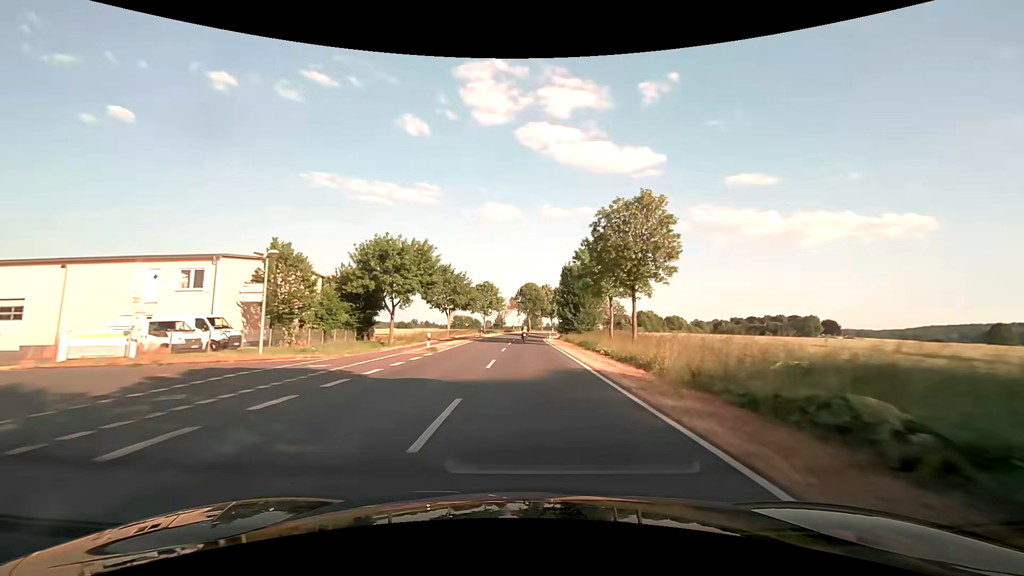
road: secondary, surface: asphalt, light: Day
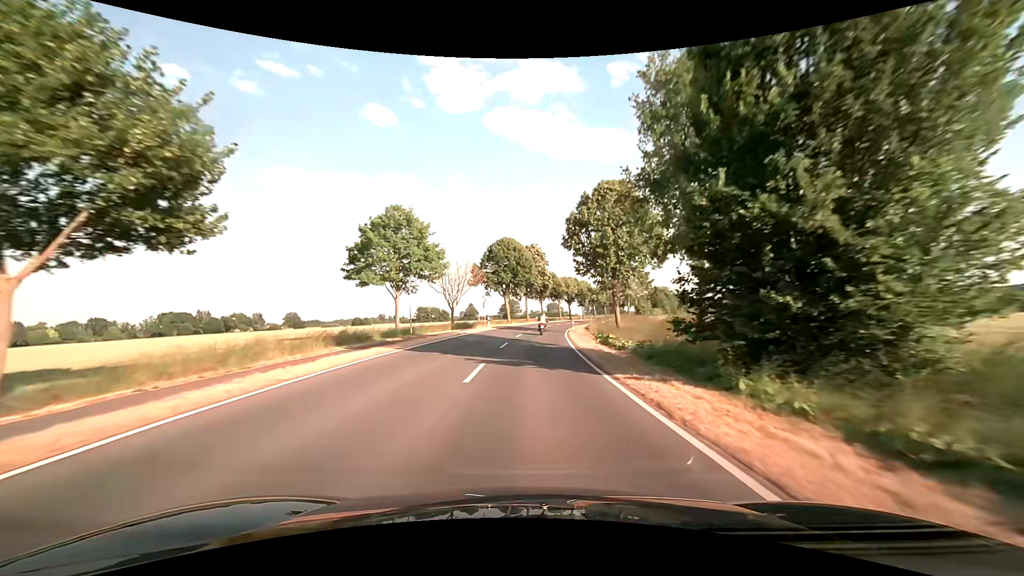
(+0.4, +61.8) m; +2°
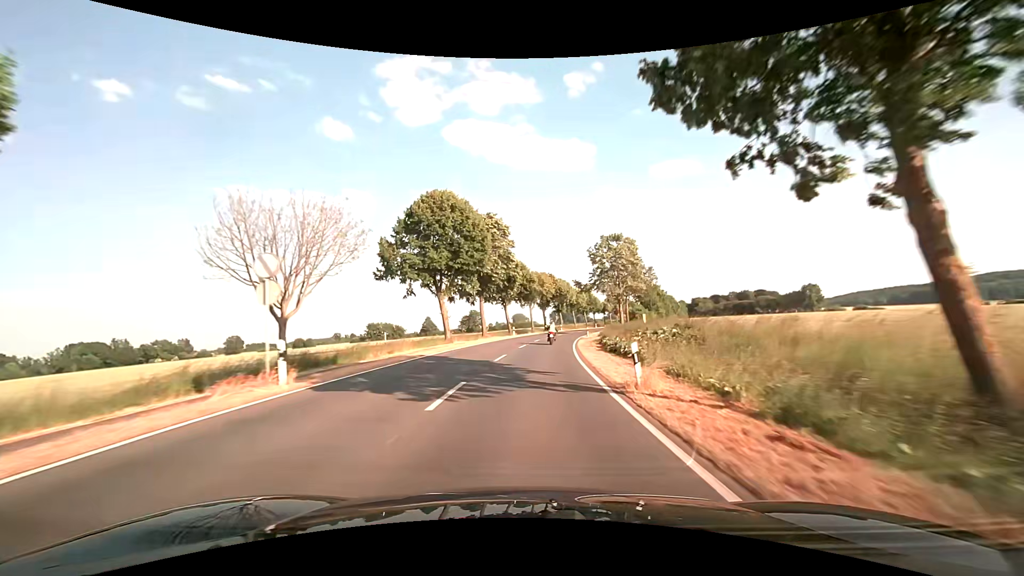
(+1.4, +35.6) m; +4°
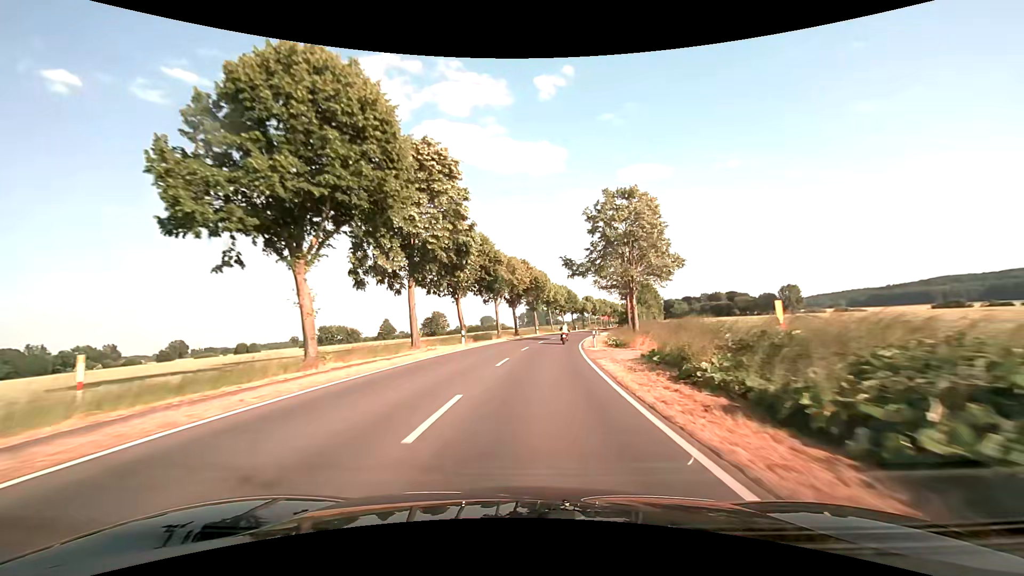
(+0.6, +24.5) m; +3°
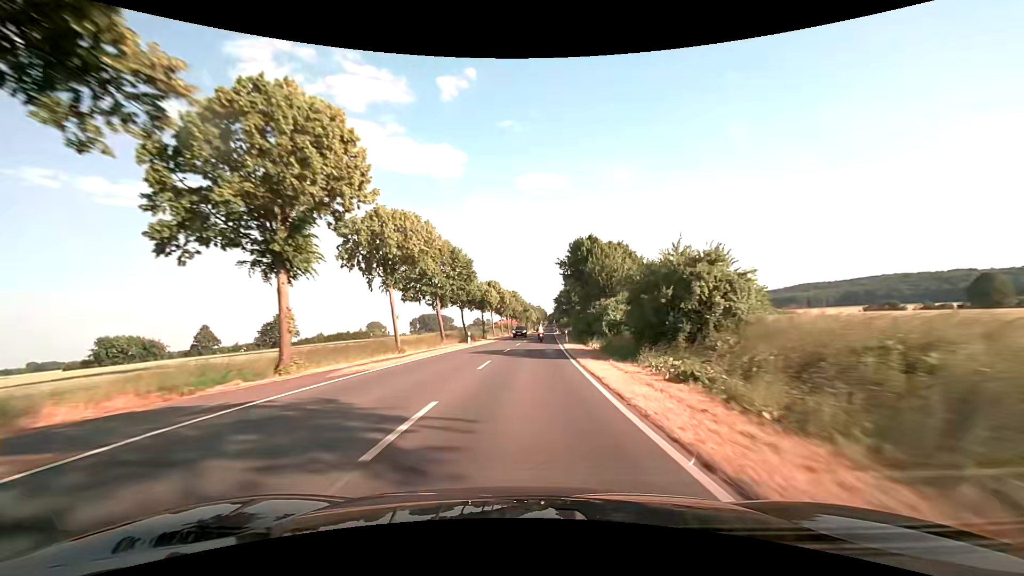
(+7.2, +67.3) m; +12°
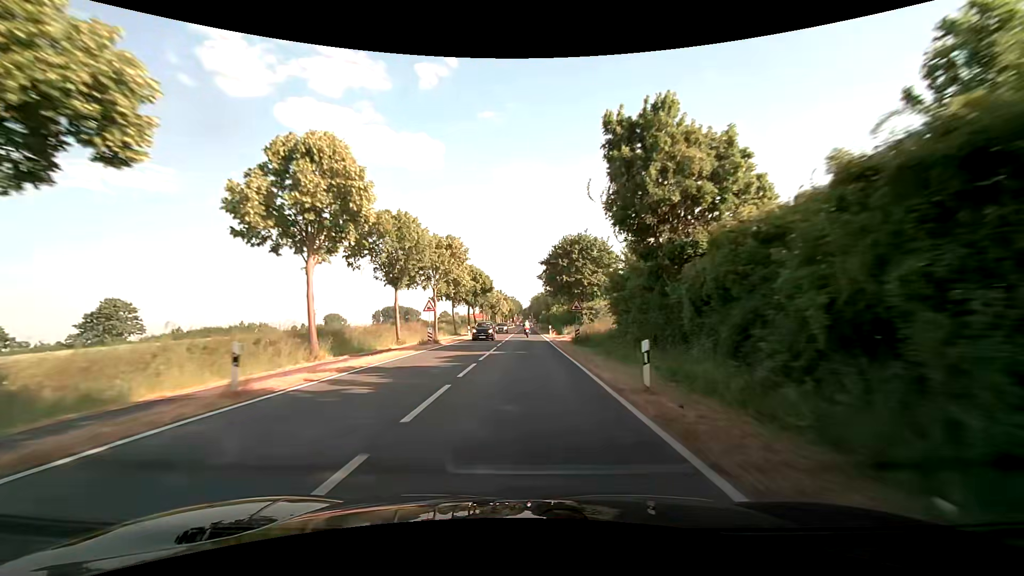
(+3.3, +70.9) m; +3°
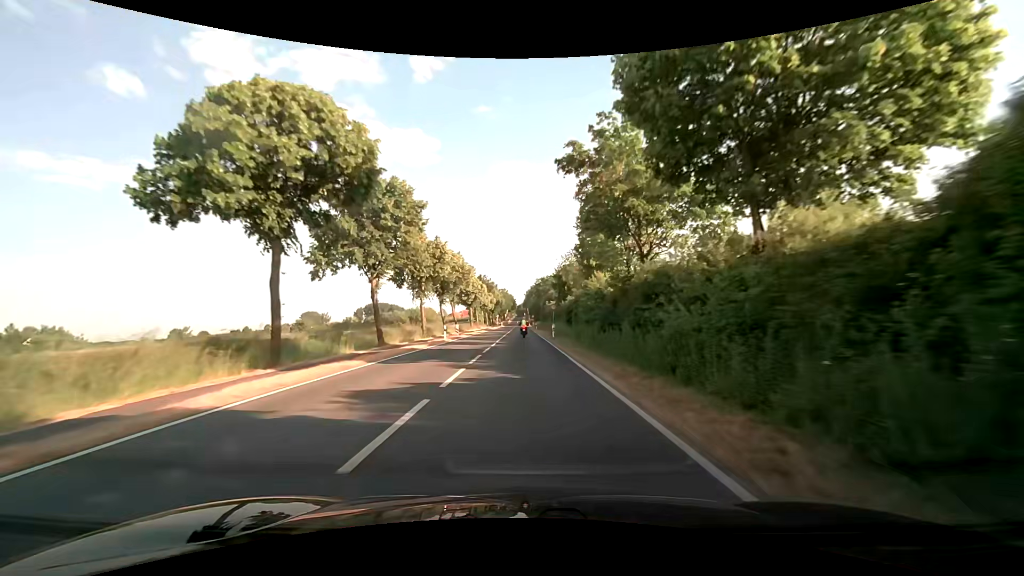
(+0.6, +63.0) m; +1°
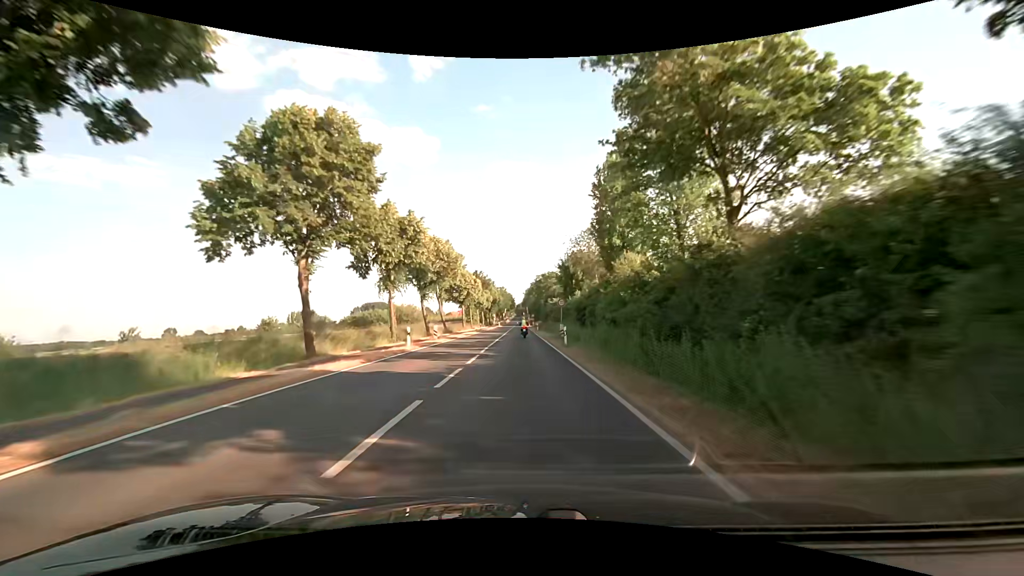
(+0.1, +11.2) m; 0°
(0, +10) (0, +20) (0, +30) (0, +40) (0, +50) (0, +60) (0, +70) (0, +80) (0, +90) (0, +100) m
